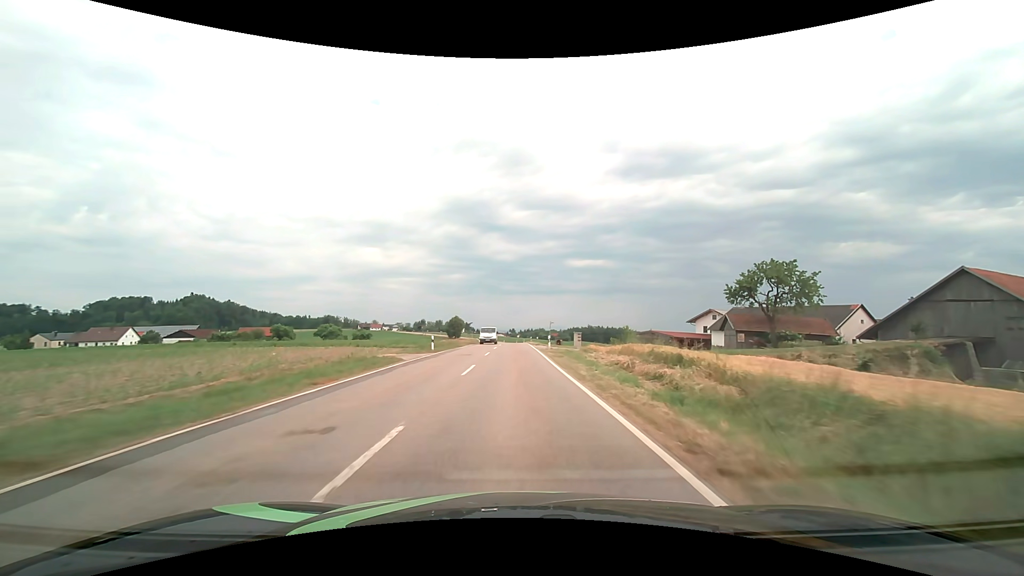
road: tertiary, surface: asphalt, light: Day
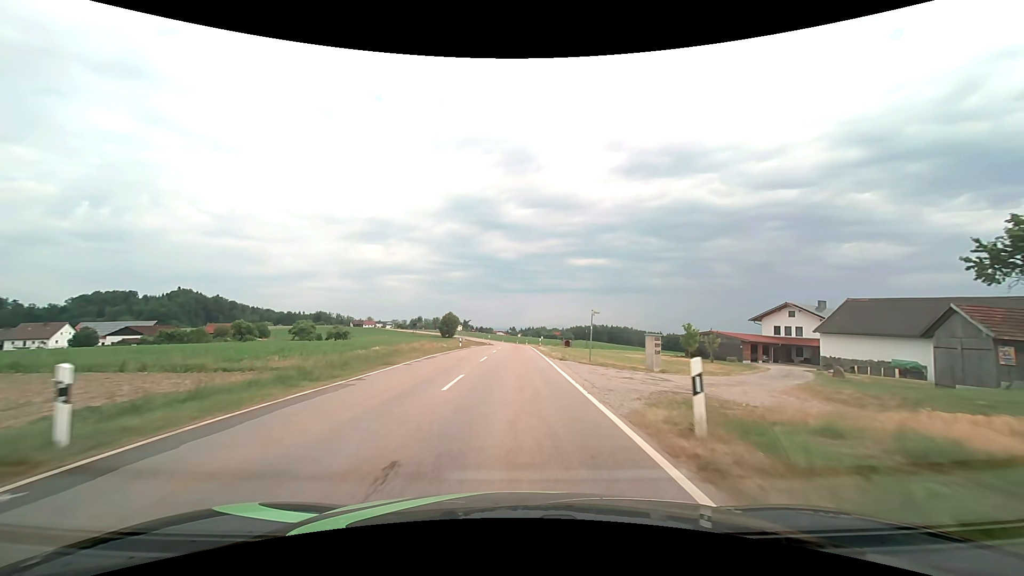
(-0.1, +27.3) m; 0°
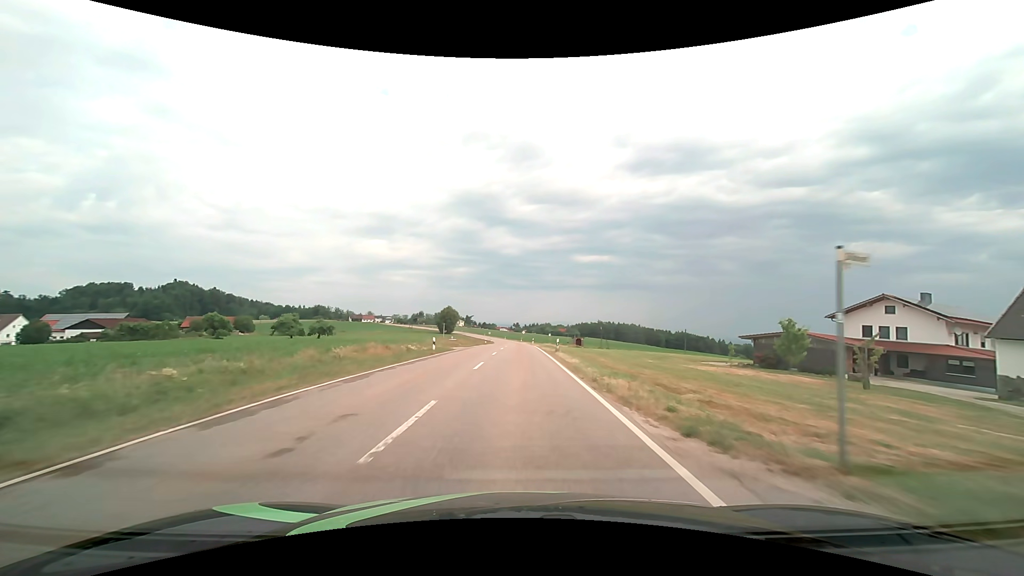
(-0.1, +17.7) m; 0°
(0, +10) (0, +20) (0, +30) (0, +40) (0, +50) (0, +60) (0, +70) (0, +80) (0, +90) (0, +100) m
